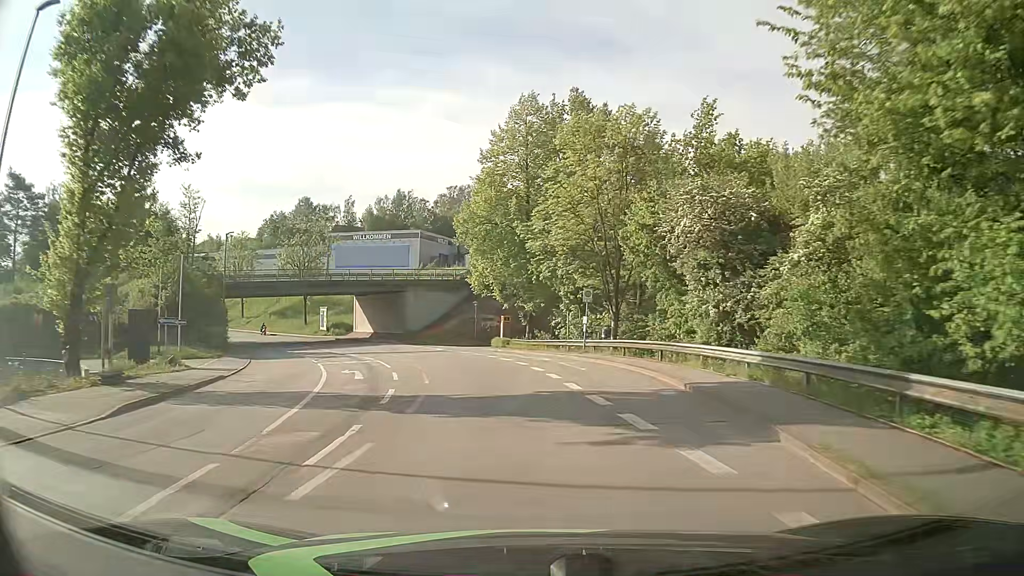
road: tertiary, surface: asphalt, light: Day
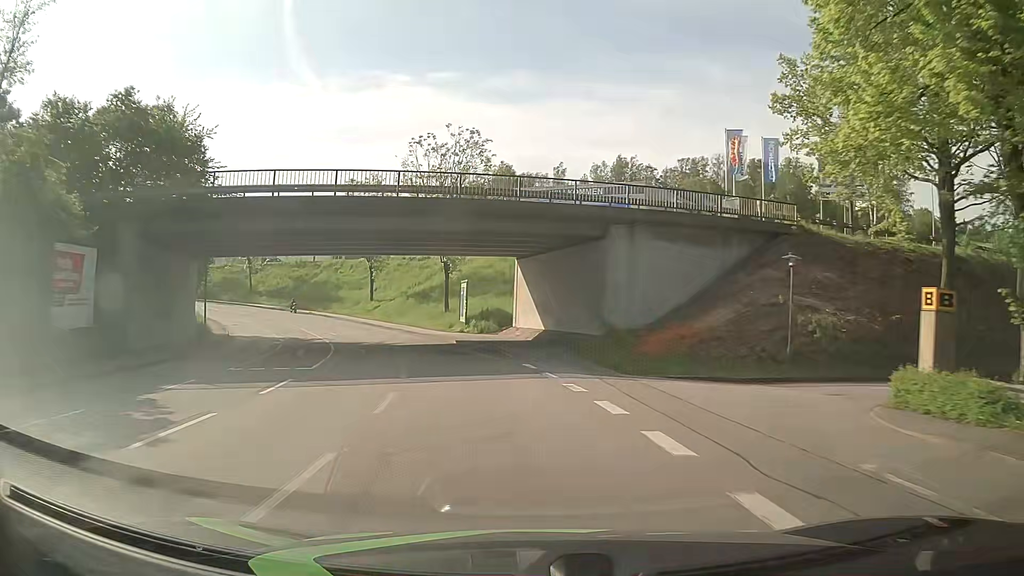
(-5.3, +37.6) m; -19°
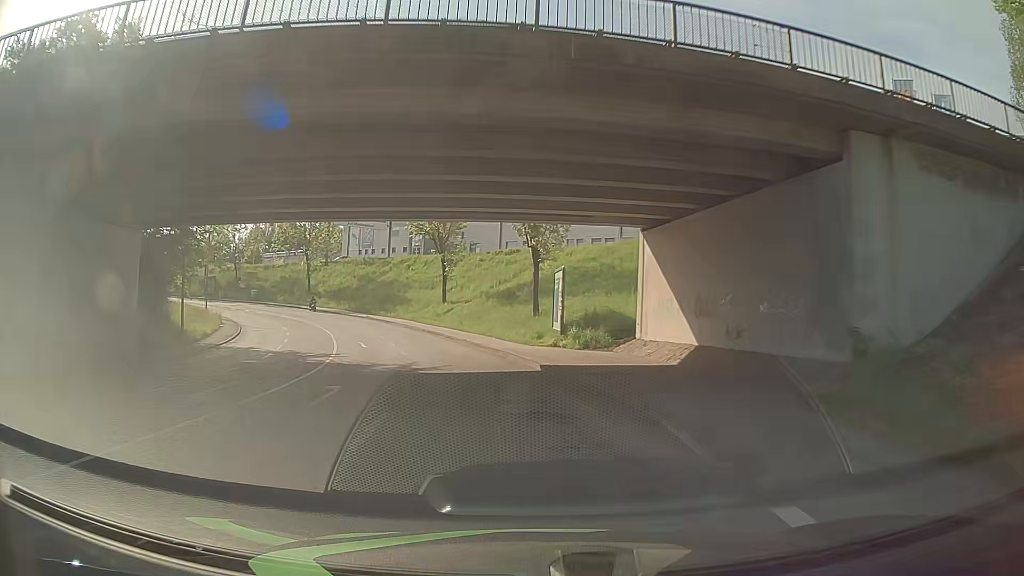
(-1.2, +15.3) m; -8°
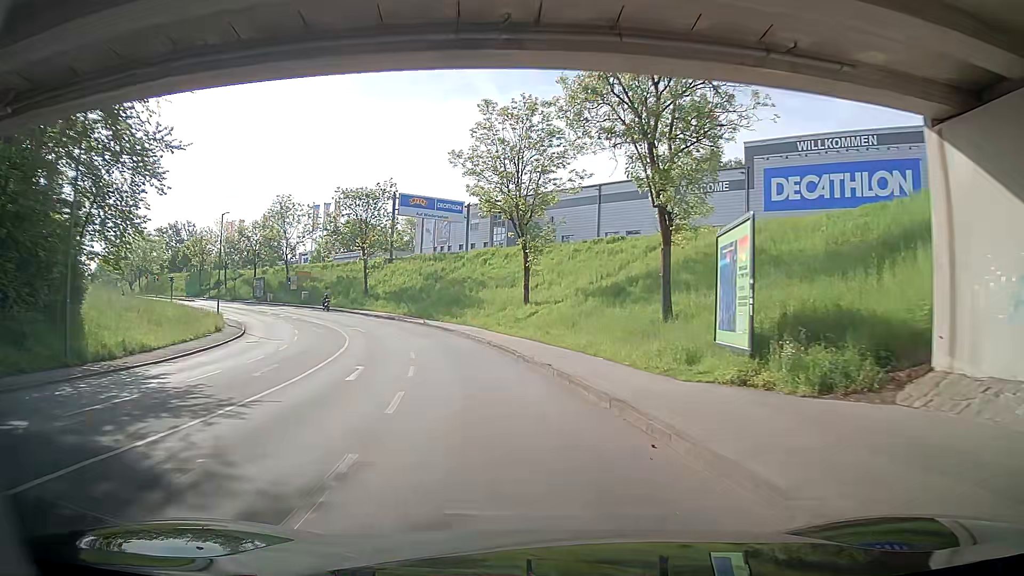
(-1.0, +15.3) m; -7°
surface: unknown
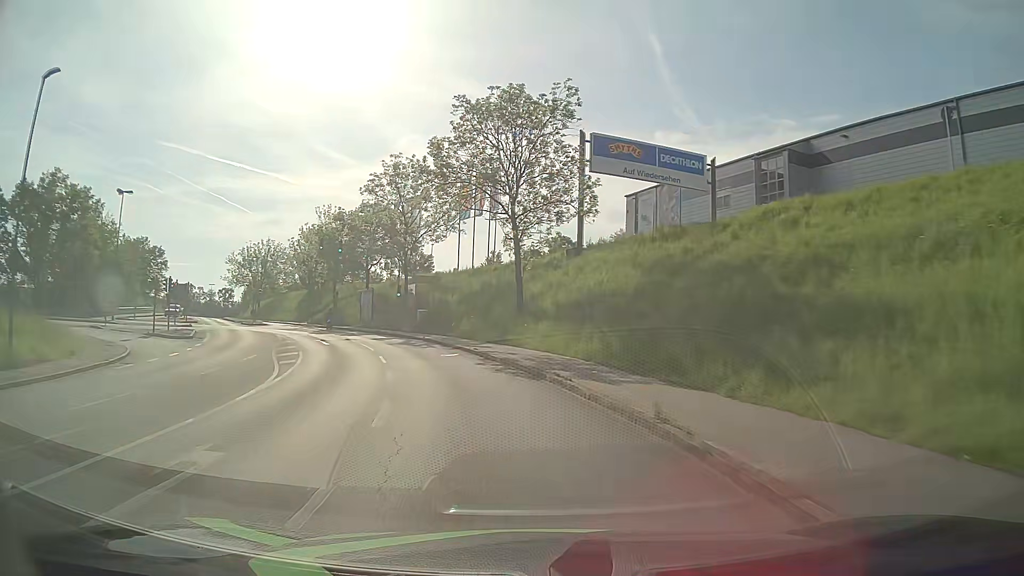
(-6.6, +37.3) m; -20°
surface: asphalt
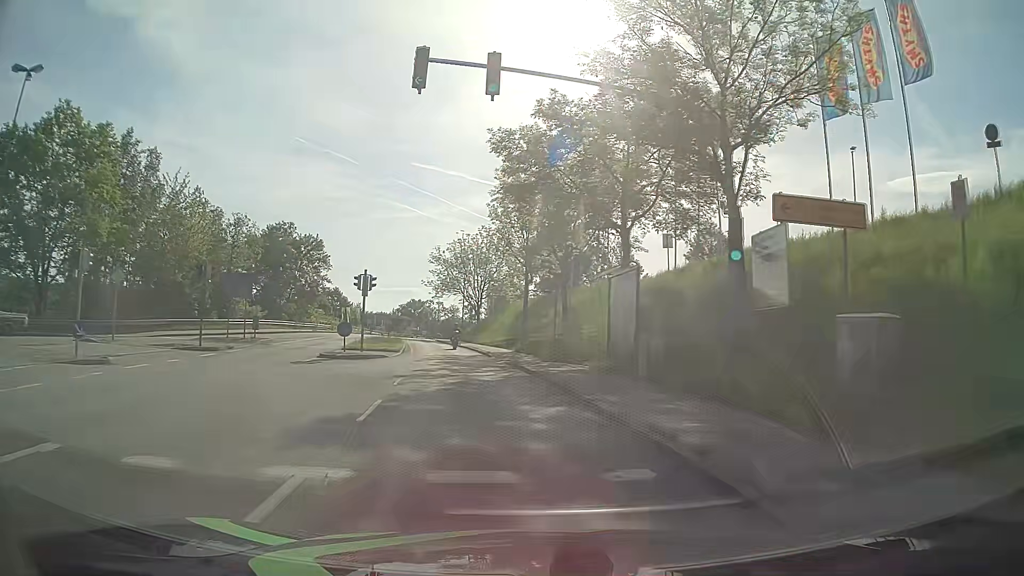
(-7.9, +35.9) m; -23°
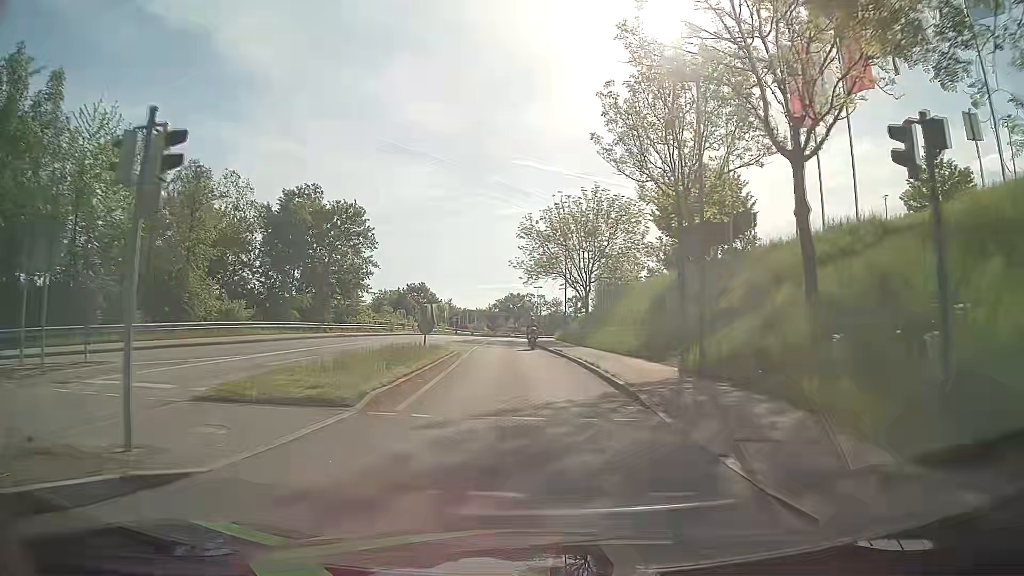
(-2.0, +22.4) m; -9°
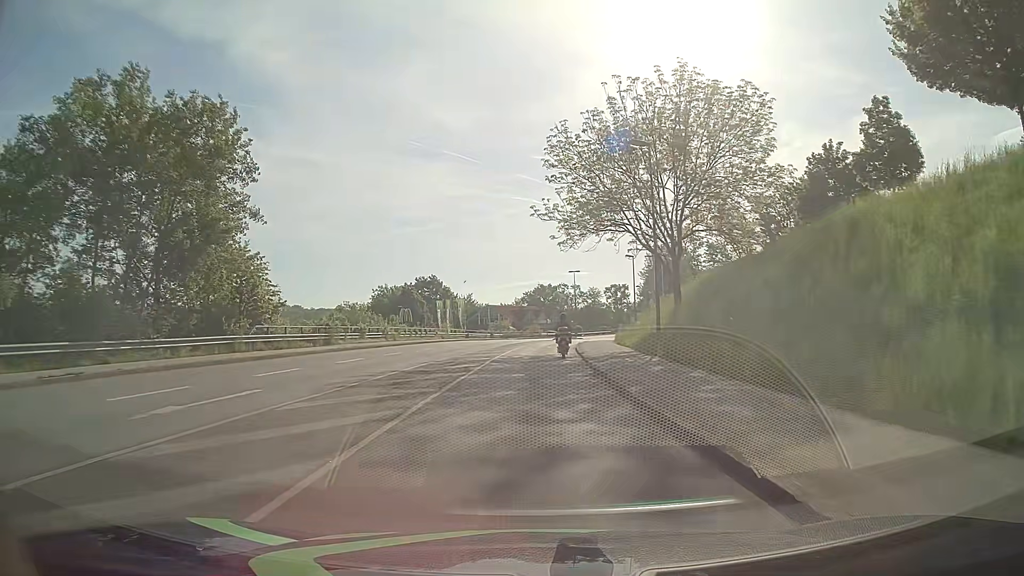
(-1.0, +29.7) m; -3°
